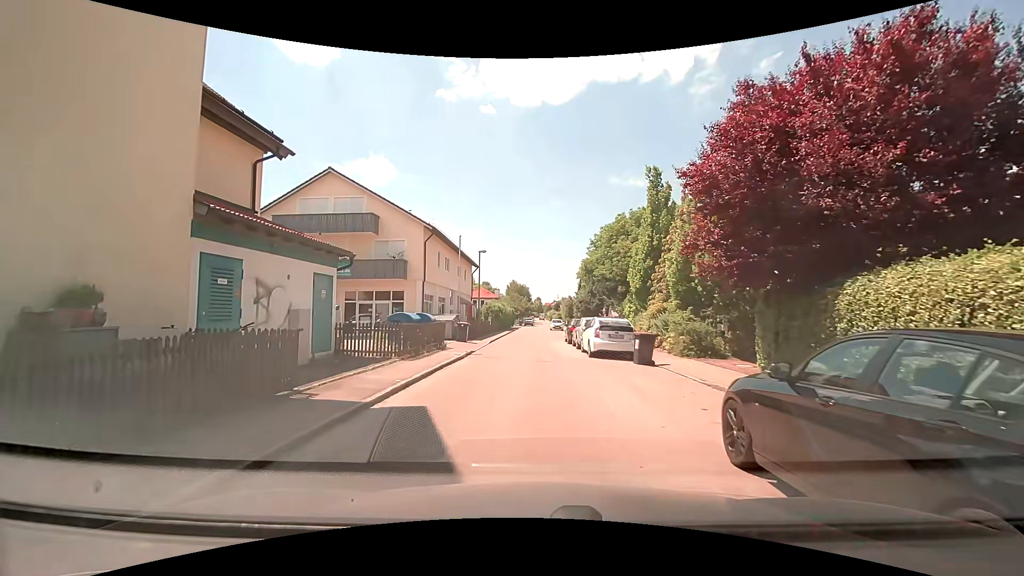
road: residential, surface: asphalt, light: Day
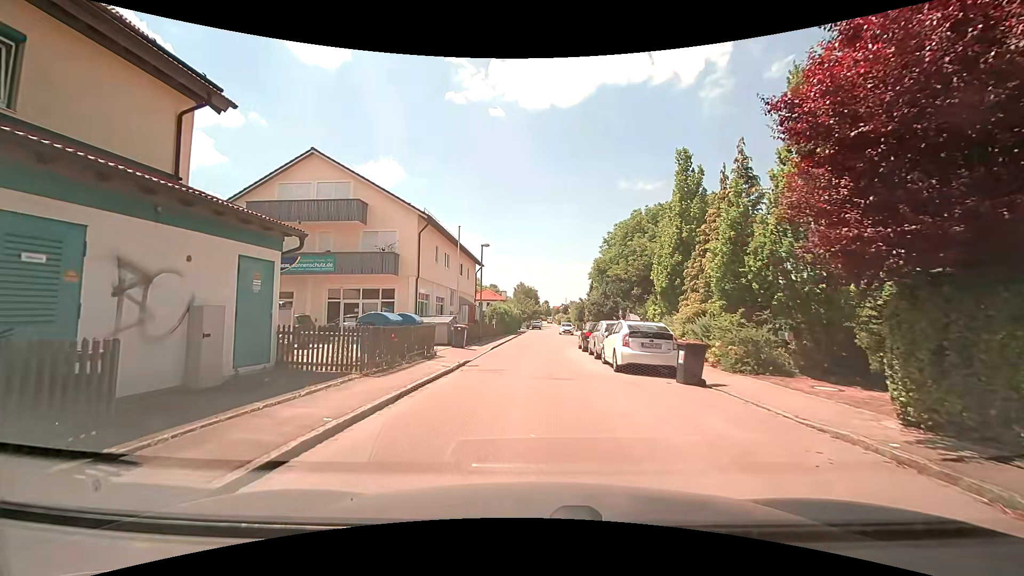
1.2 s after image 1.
(-0.1, +4.1) m; -1°
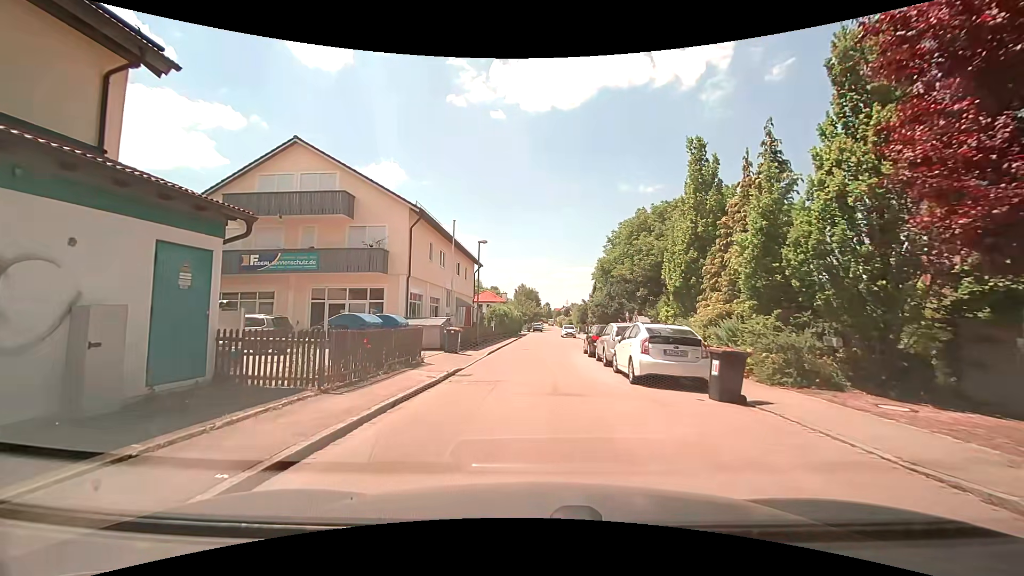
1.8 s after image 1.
(0.0, +2.2) m; -2°
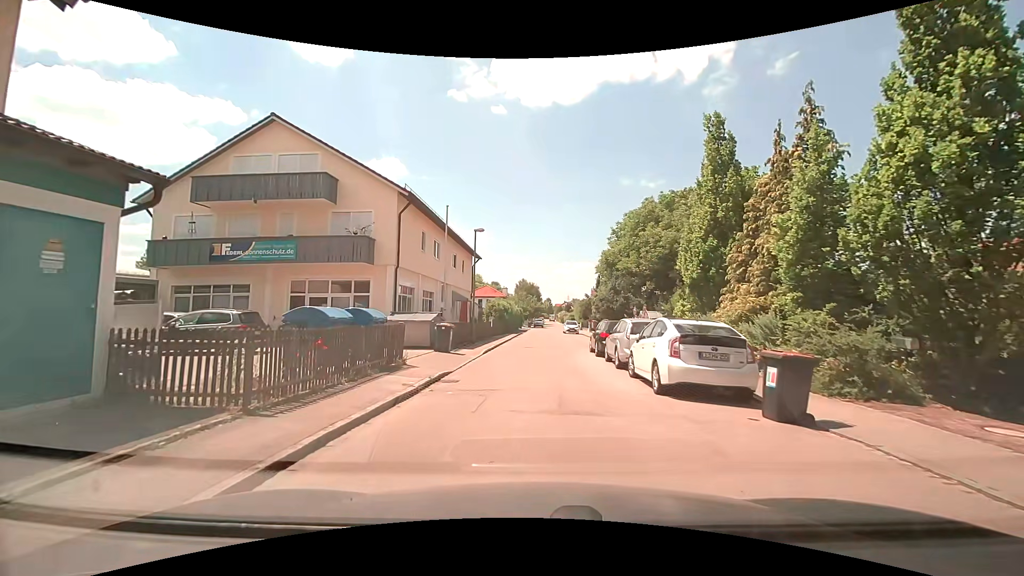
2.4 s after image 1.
(0.0, +2.4) m; +1°
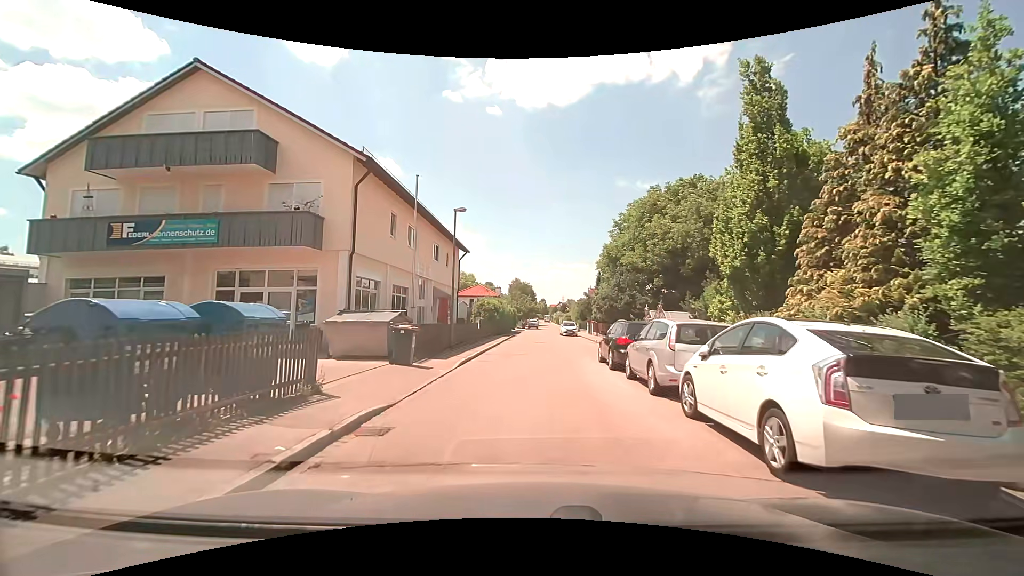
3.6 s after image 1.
(+0.1, +5.1) m; +2°
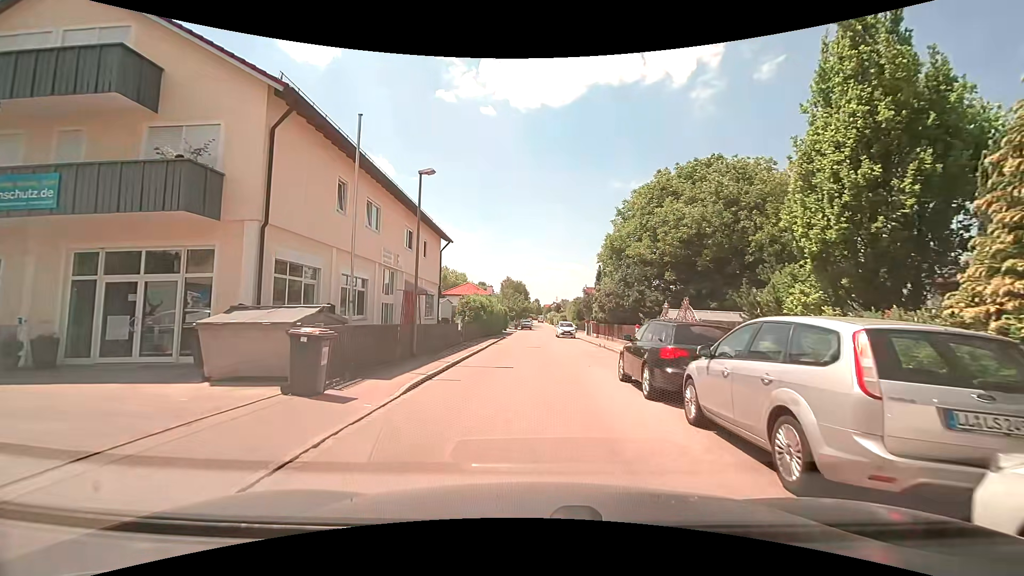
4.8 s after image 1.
(0.0, +5.5) m; -1°
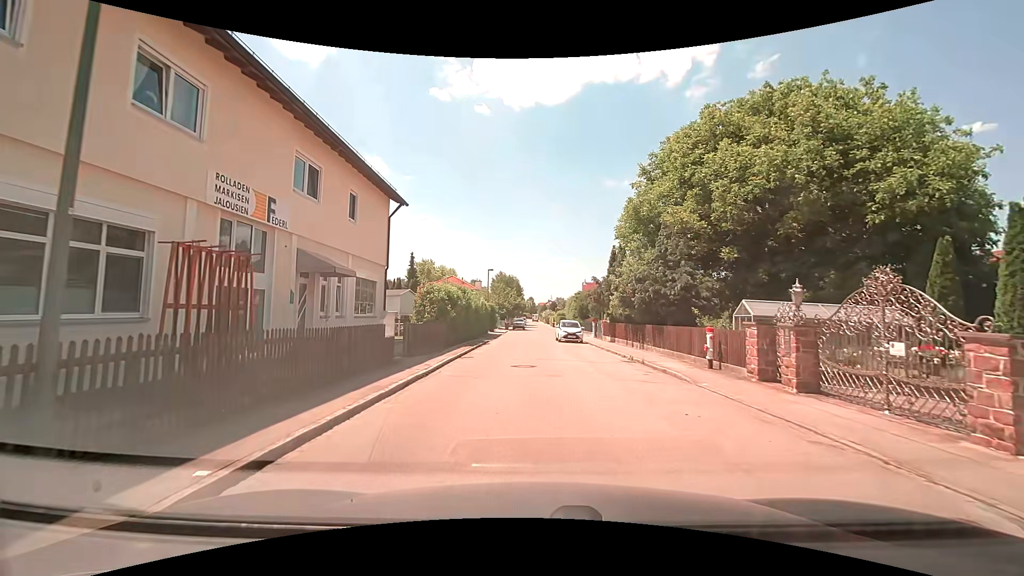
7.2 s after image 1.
(+0.2, +11.7) m; 0°
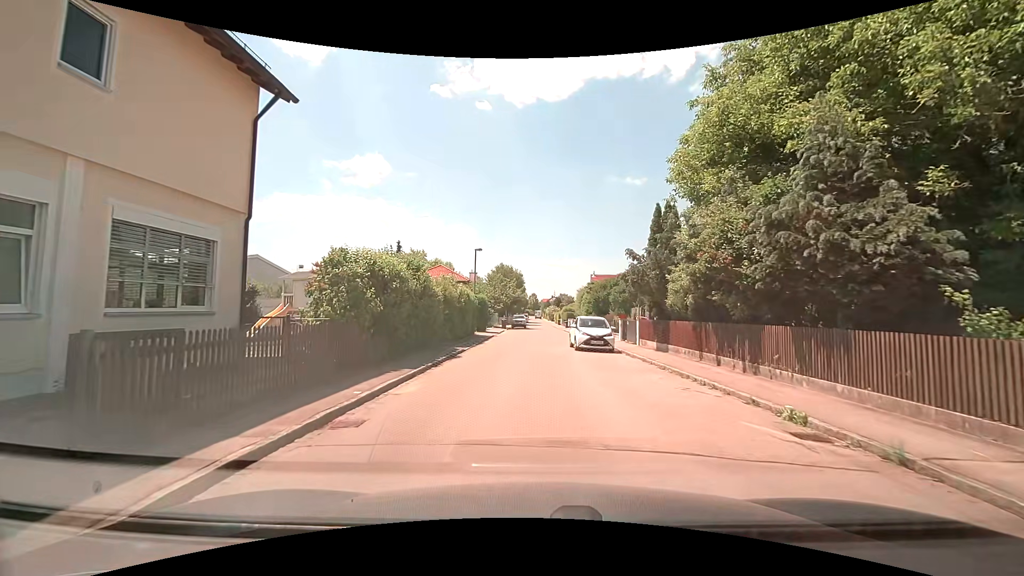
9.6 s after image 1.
(+0.3, +12.1) m; +2°
(0, +10) (0, +20) (0, +30) (0, +40) (0, +50) (0, +60) (0, +70) (0, +80) (0, +90) (0, +100) m
